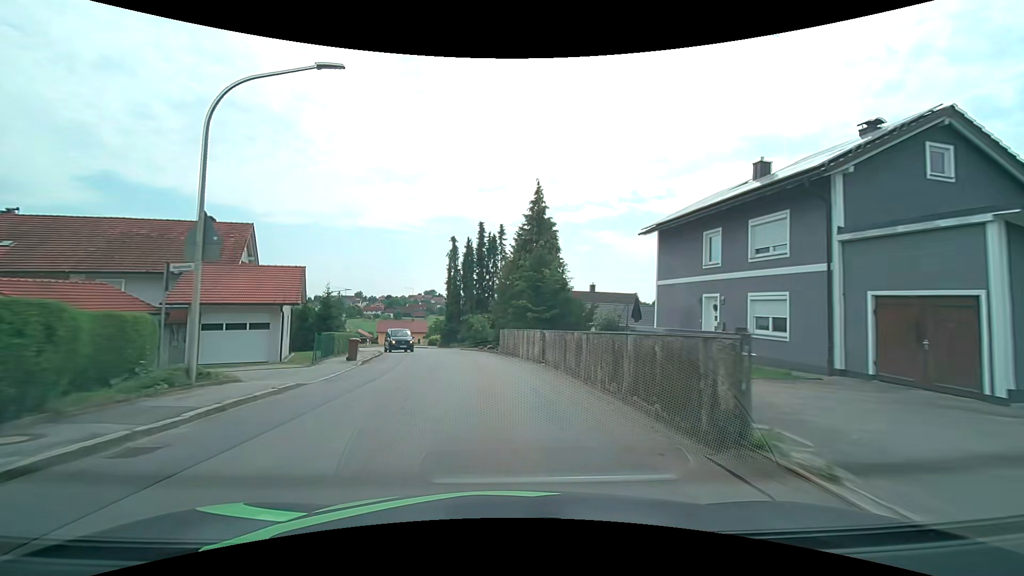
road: tertiary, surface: asphalt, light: Day
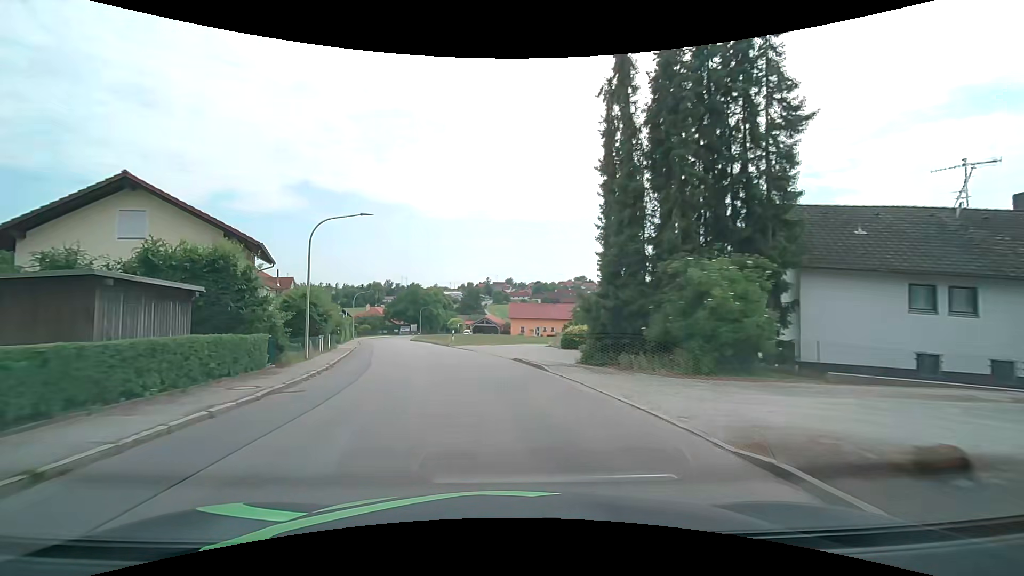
(-4.1, +38.3) m; -17°
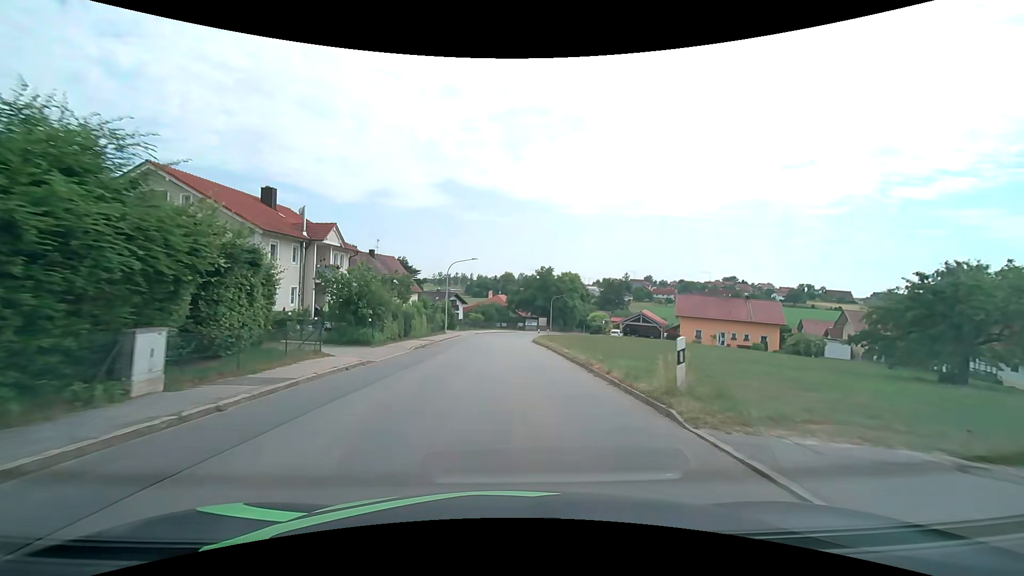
(-4.4, +30.4) m; -15°
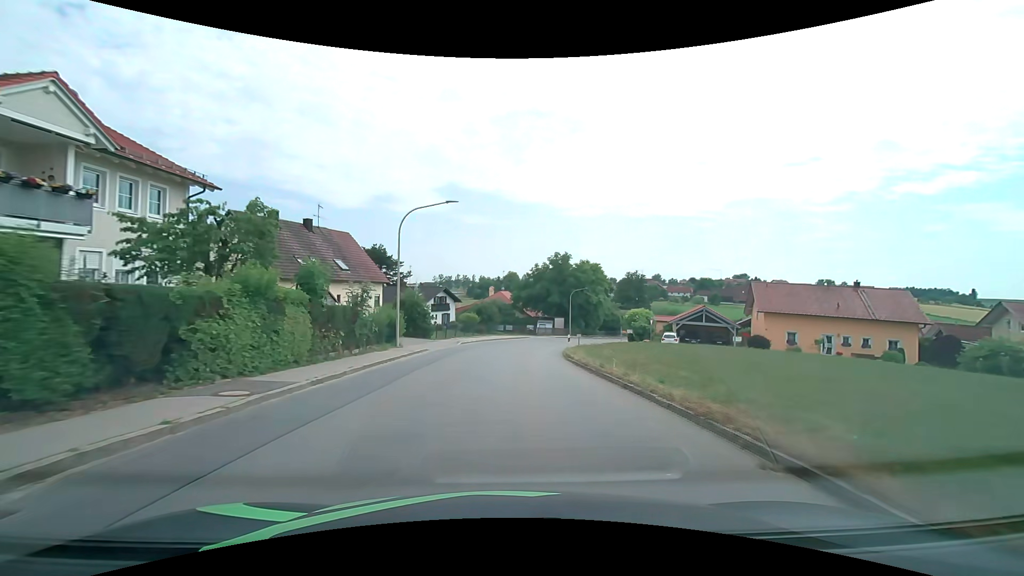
(-0.3, +23.0) m; -1°
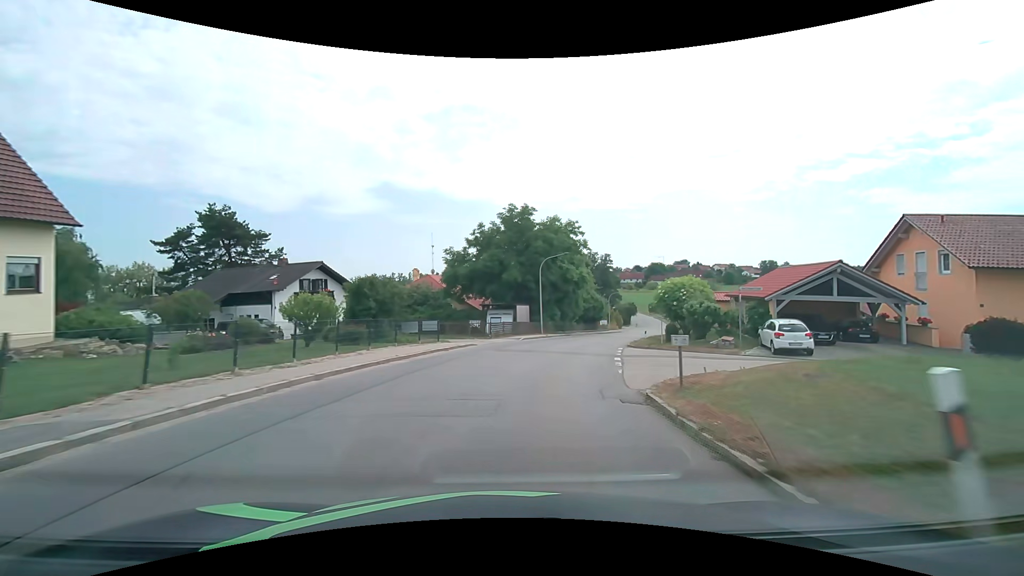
(+1.1, +30.6) m; +7°
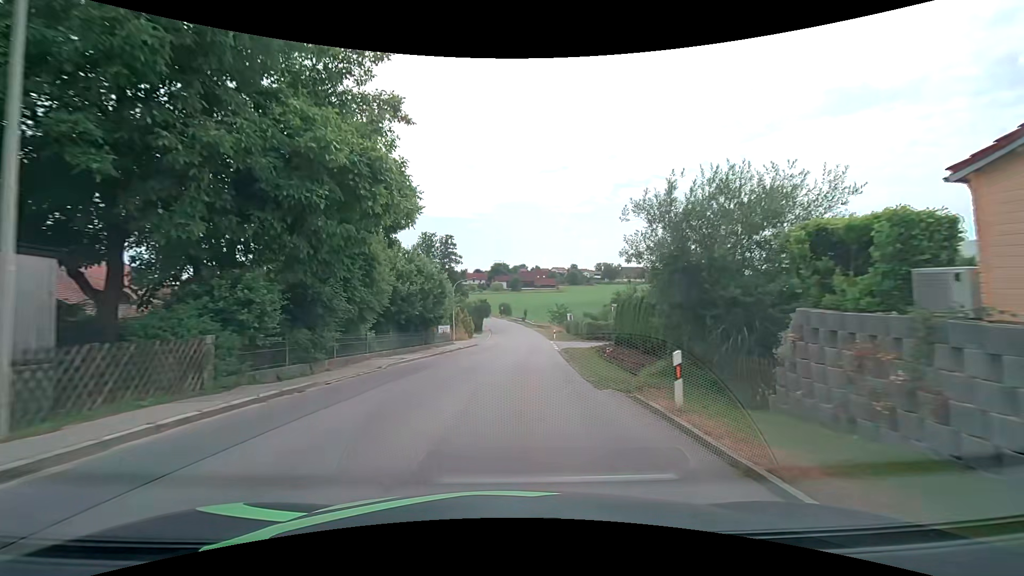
(+6.2, +37.3) m; +17°
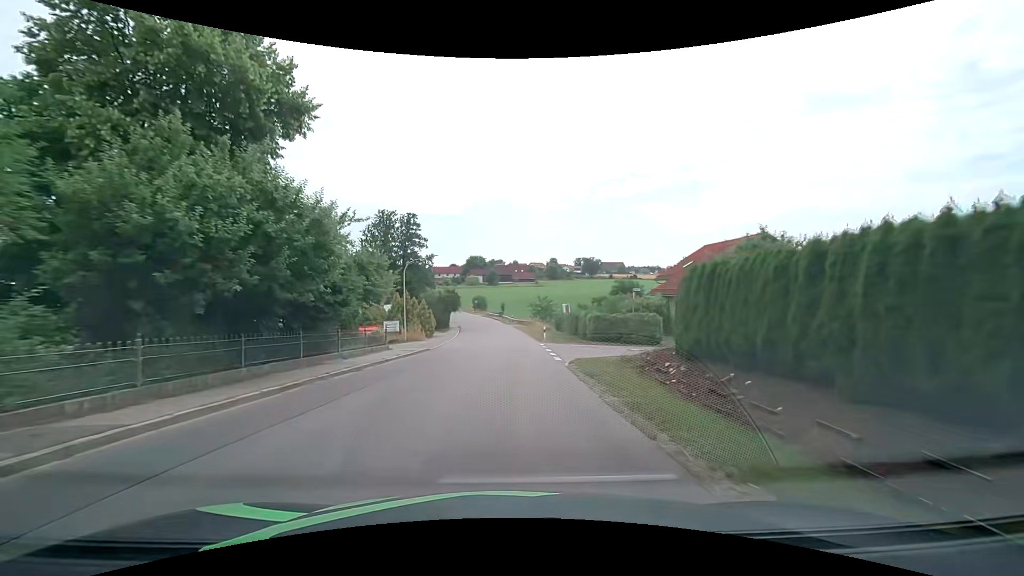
(+0.6, +15.3) m; +3°
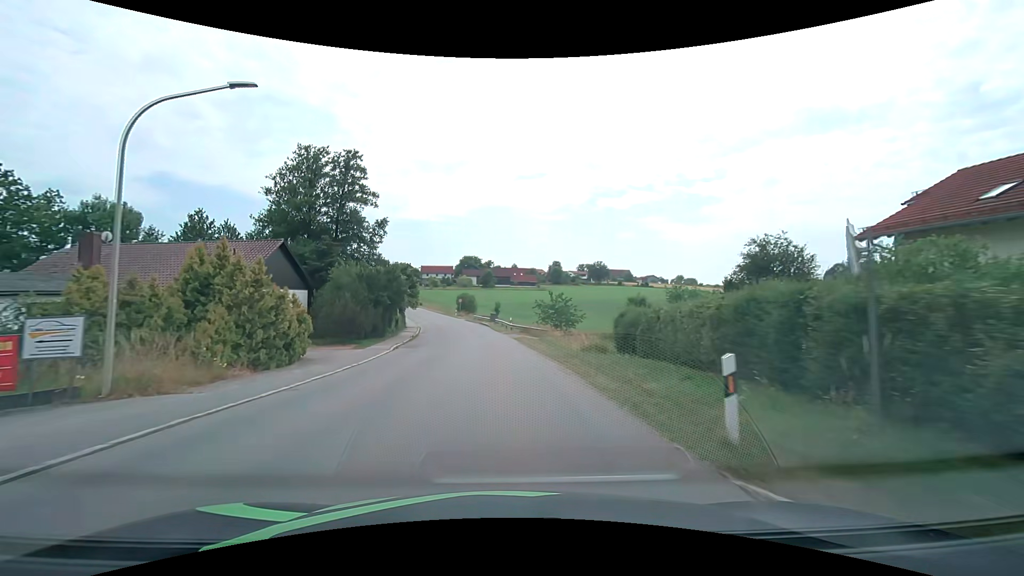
(+0.1, +30.7) m; 0°
(0, +10) (0, +20) (-1, +30) (-2, +40) (-3, +50) (-5, +60) (-8, +69) (-10, +79) (-13, +89) (-17, +98) m
